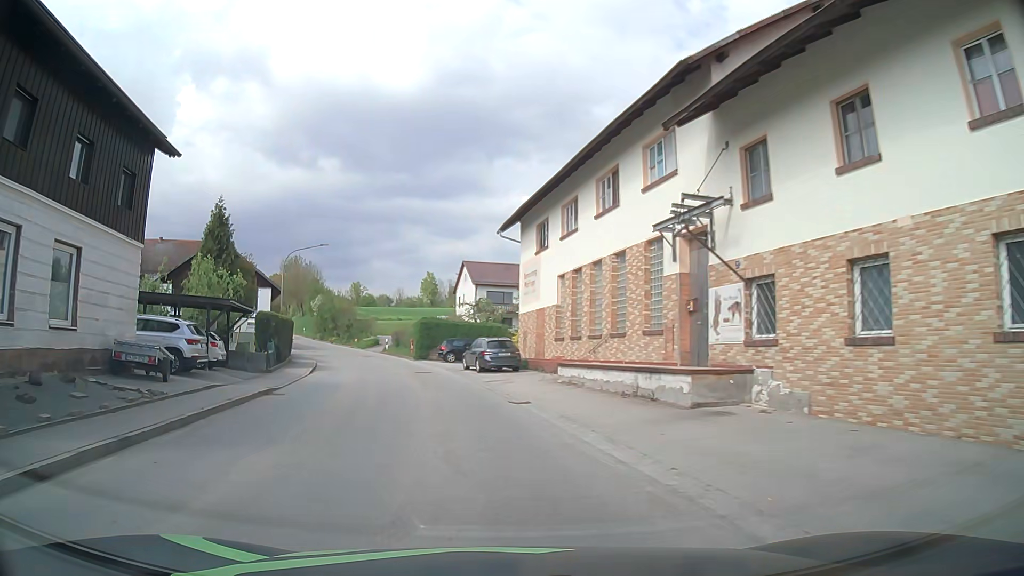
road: tertiary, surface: asphalt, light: Day
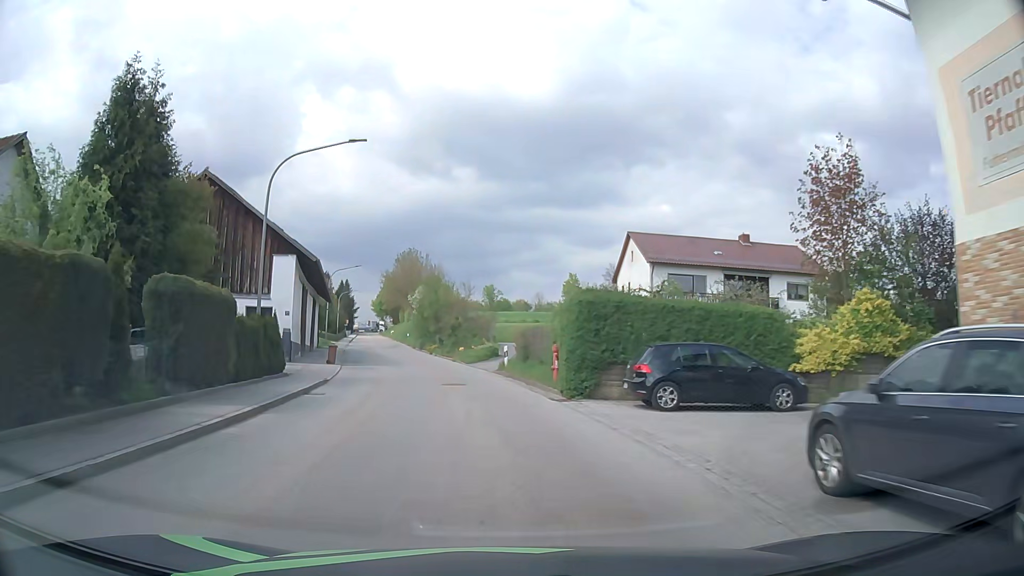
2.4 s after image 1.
(-3.6, +26.0) m; -12°
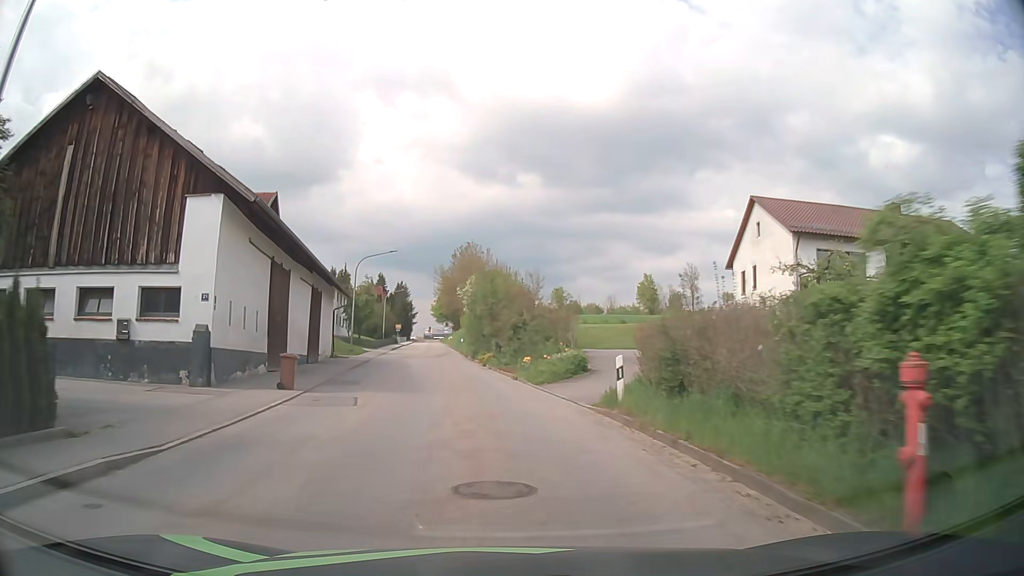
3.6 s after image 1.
(-0.7, +15.0) m; -6°
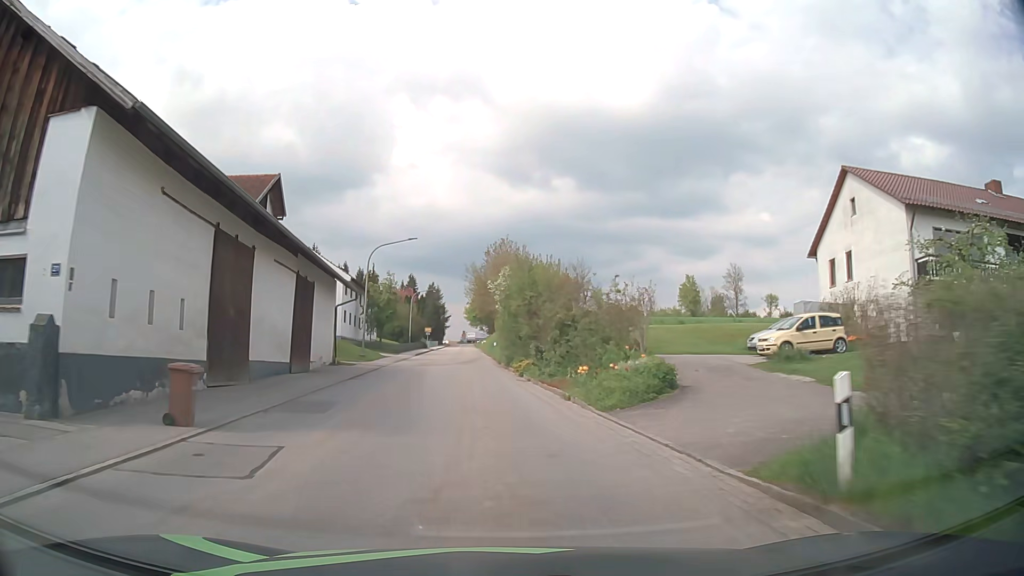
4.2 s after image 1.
(-0.2, +7.9) m; -3°
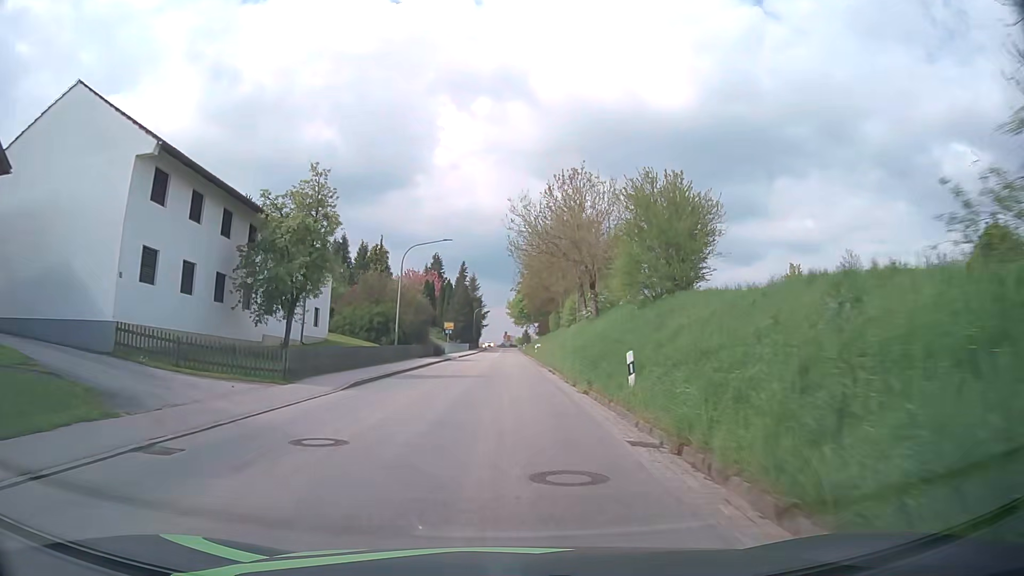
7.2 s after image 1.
(-2.6, +41.5) m; -4°
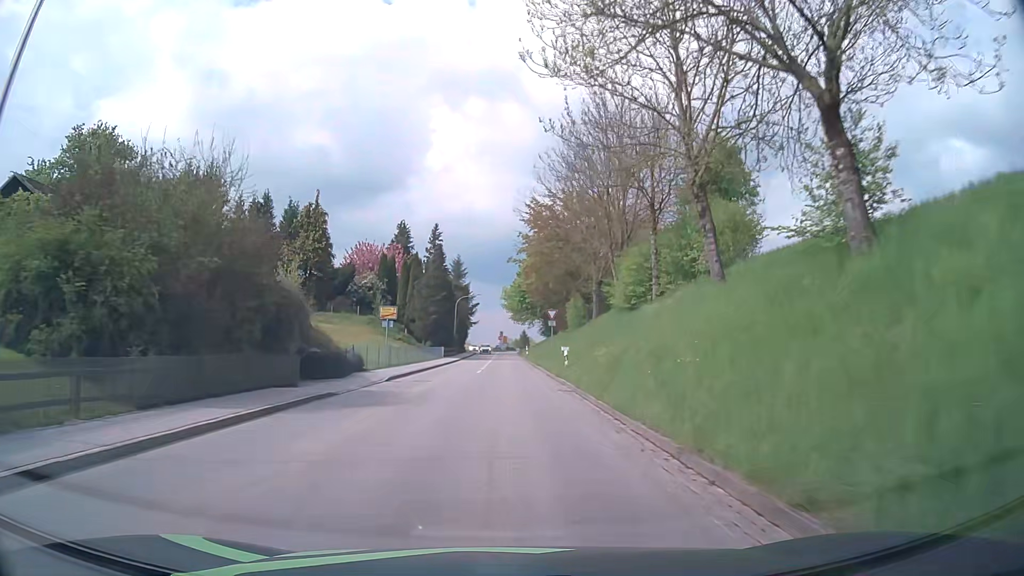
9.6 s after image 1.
(+0.3, +34.9) m; 0°
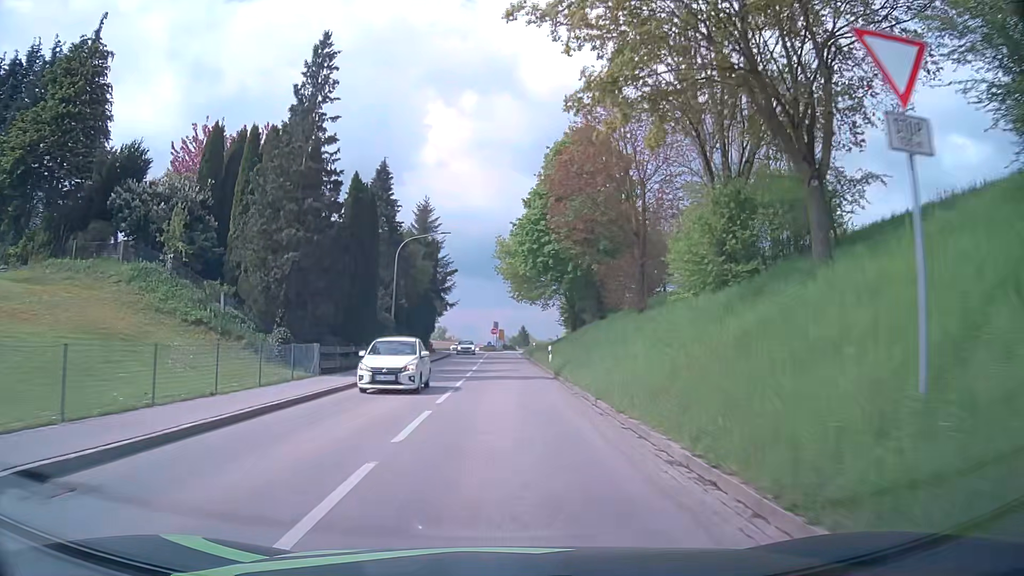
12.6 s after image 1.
(+0.4, +43.6) m; +1°
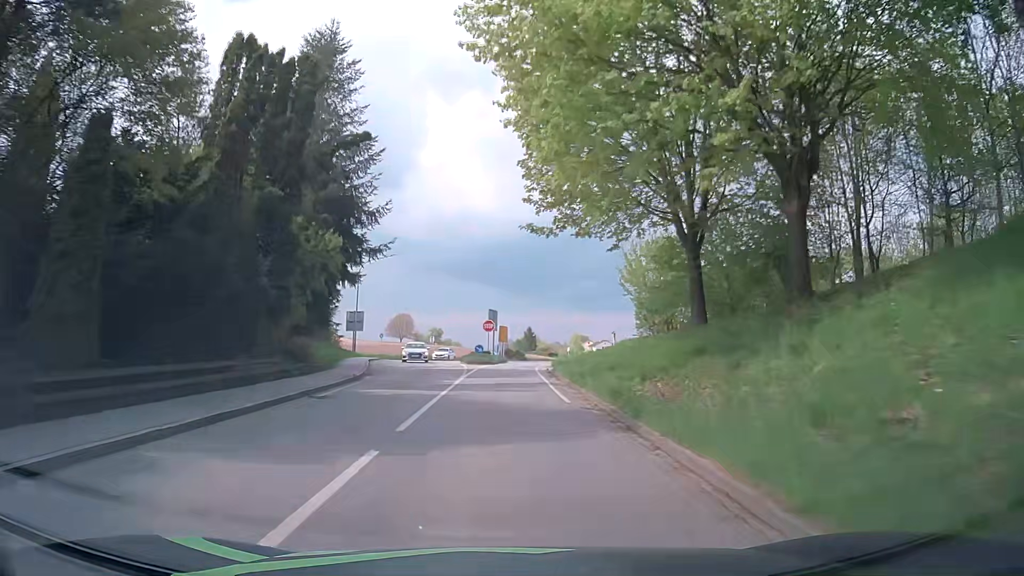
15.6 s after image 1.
(0.0, +41.5) m; -1°
(0, +10) (0, +20) (+1, +30) (+1, +40) (+3, +50) (+4, +60) (-1, +68) (-8, +75) (-16, +81) (-24, +87) m
